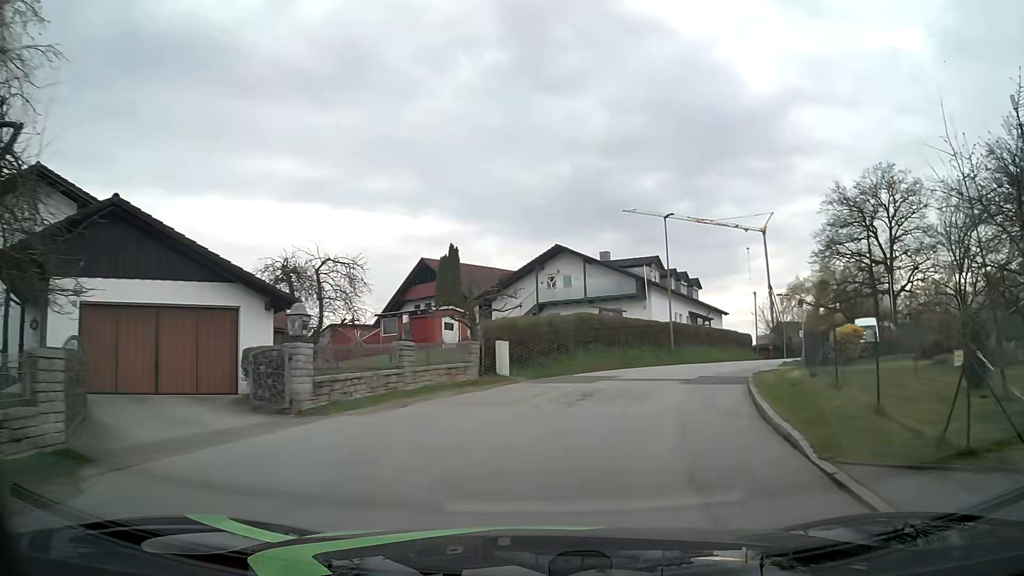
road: unclassified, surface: asphalt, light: Day
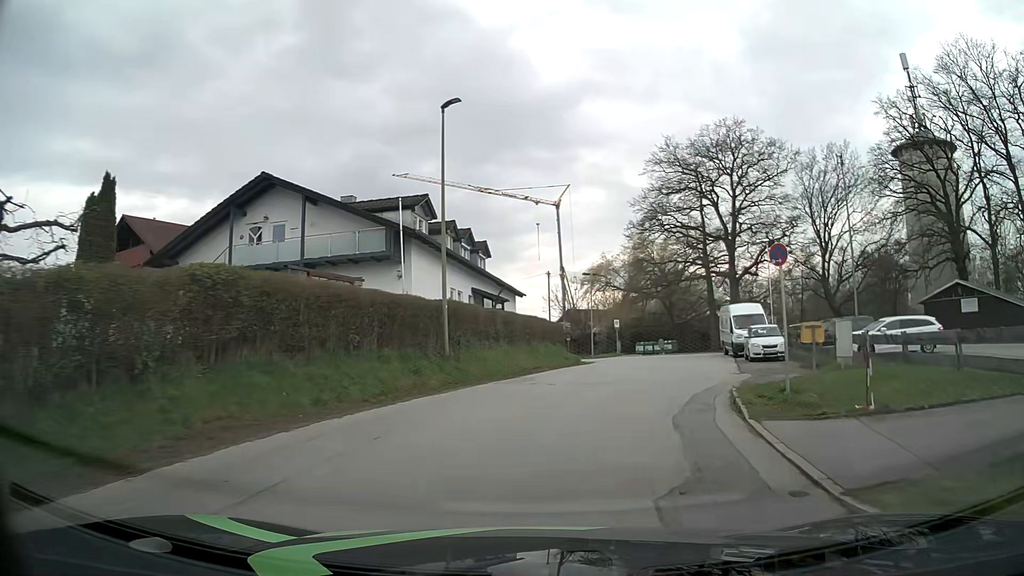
(+2.9, +17.7) m; +19°
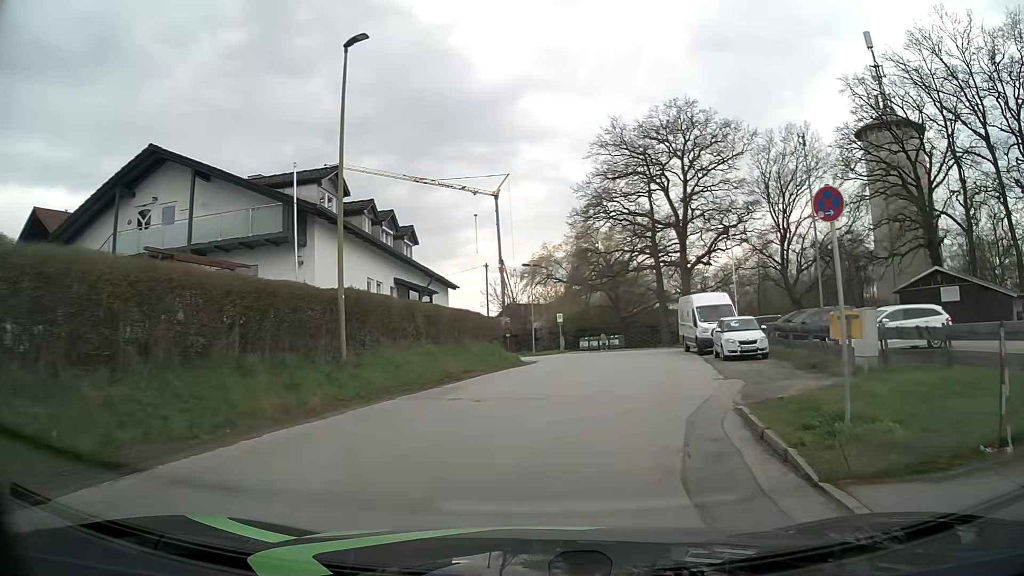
(+0.2, +4.6) m; +5°
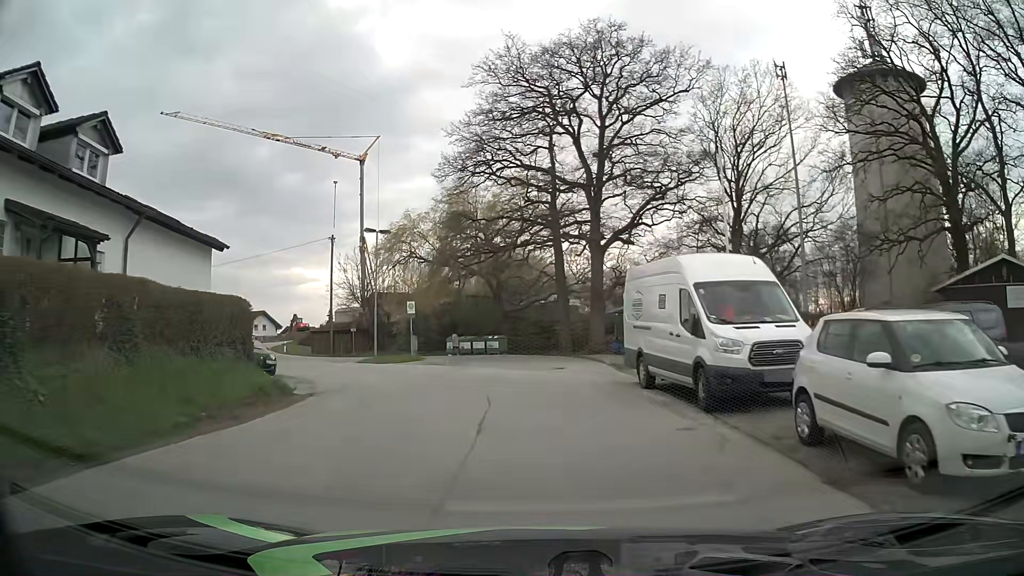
(+2.2, +18.3) m; +10°
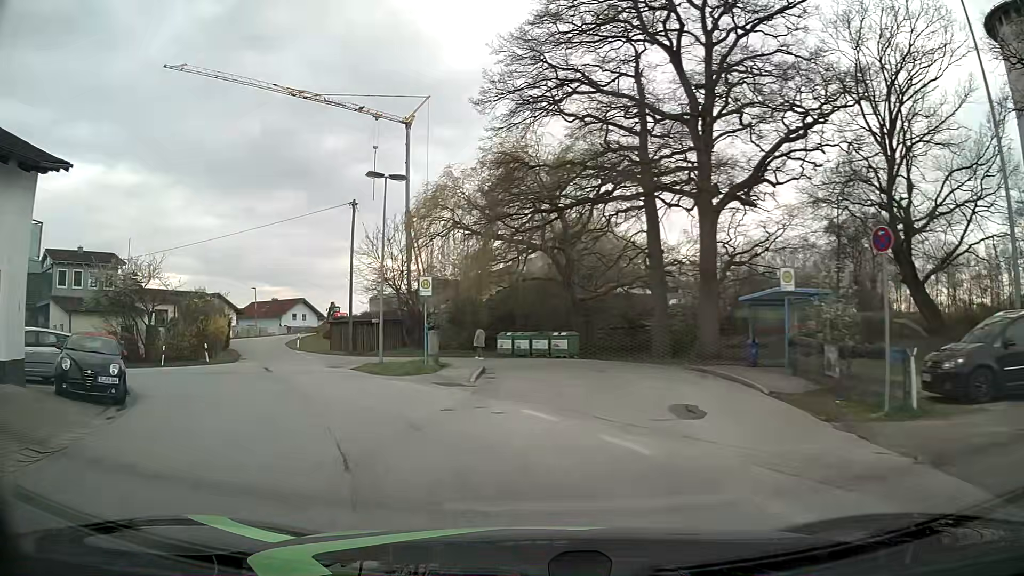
(-0.1, +13.9) m; -5°
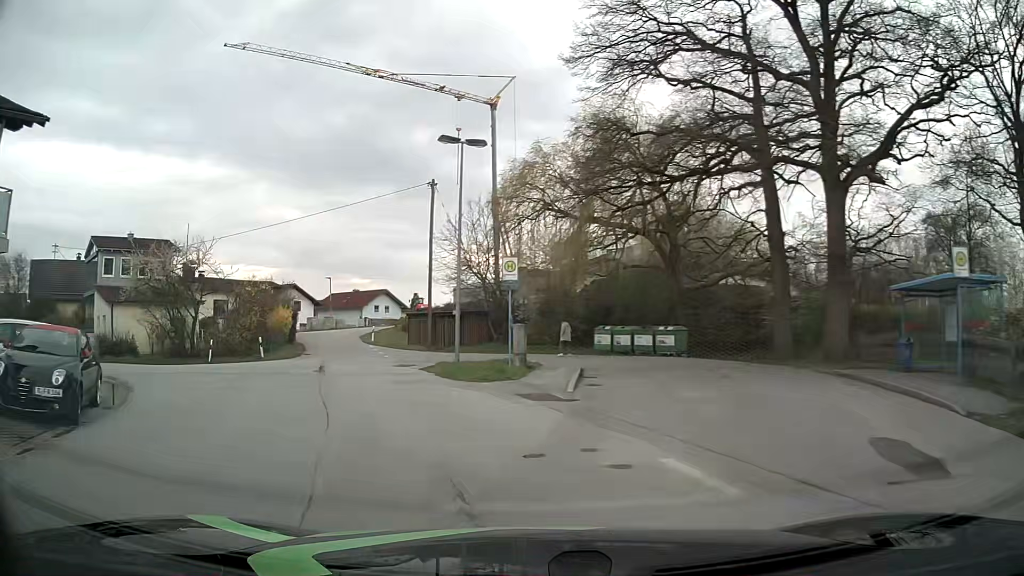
(-0.2, +4.6) m; -7°
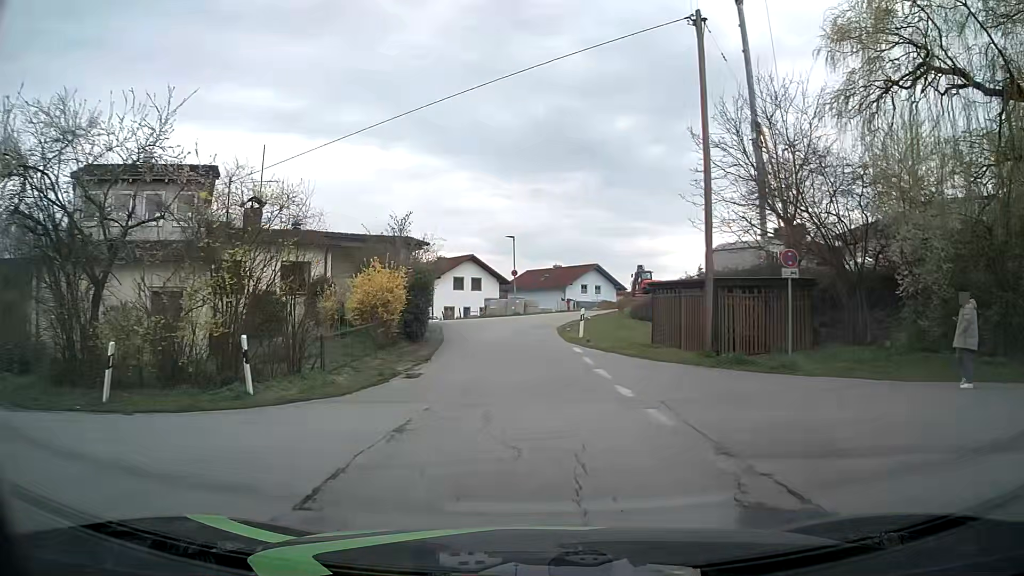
(-5.4, +22.3) m; -19°
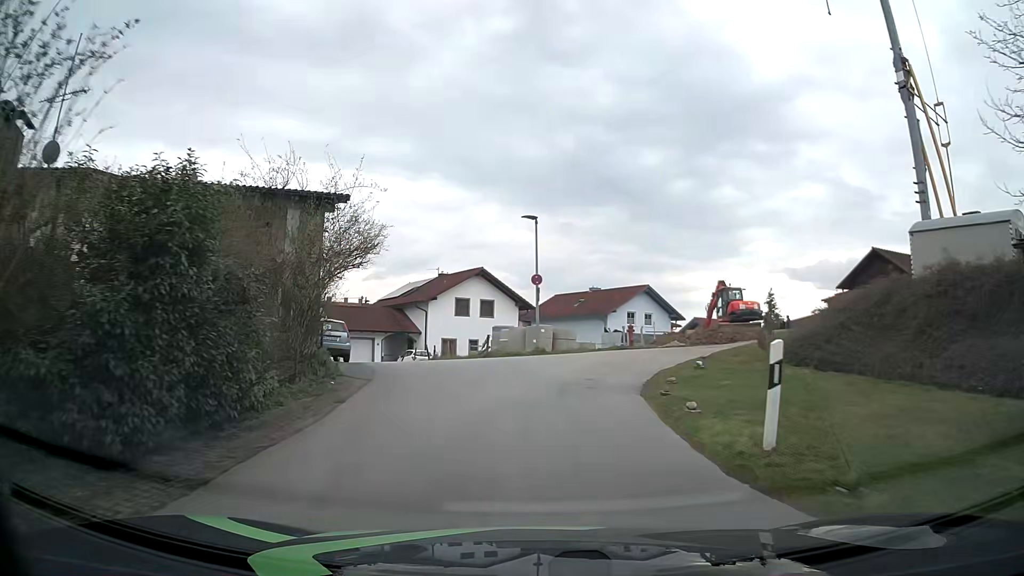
(-0.4, +18.4) m; -2°
(-1, +10) (-3, +20) (-6, +29) (-12, +37) (-18, +45) (-24, +53) (-30, +61) (-36, +69) (-43, +77) (-49, +85) m
